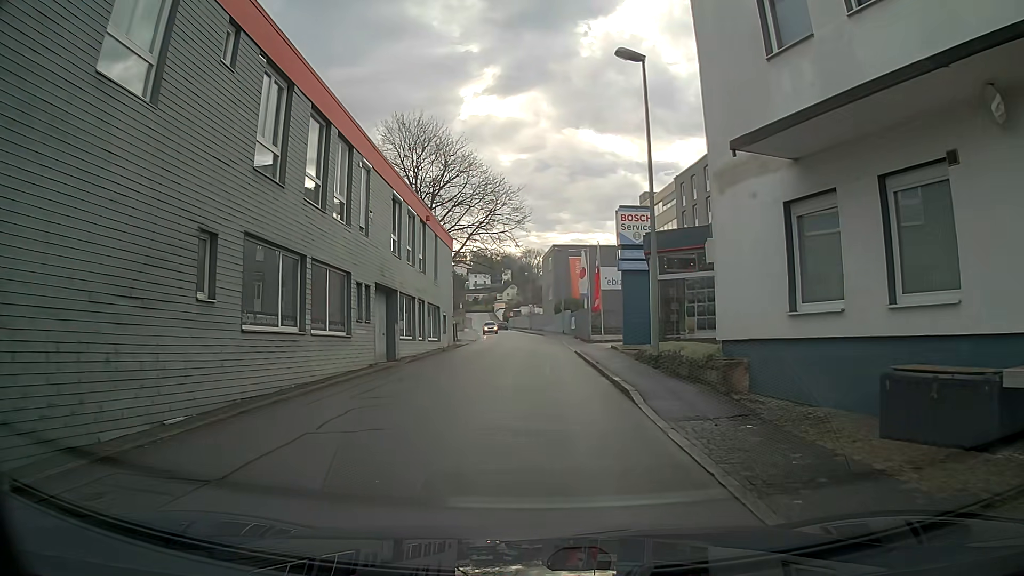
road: residential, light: Day
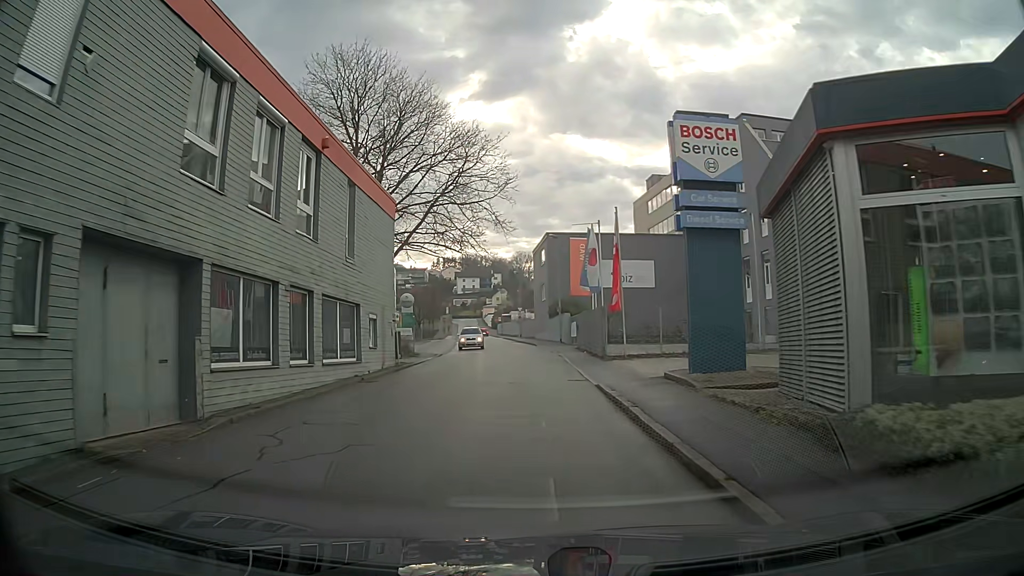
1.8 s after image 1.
(+0.2, +14.3) m; +1°
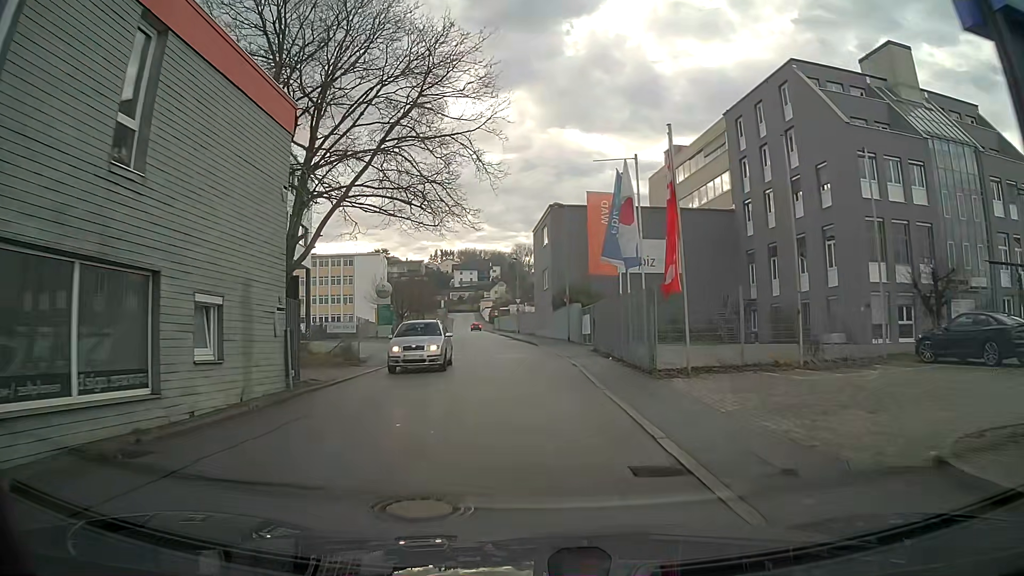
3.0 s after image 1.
(-0.1, +11.5) m; -1°
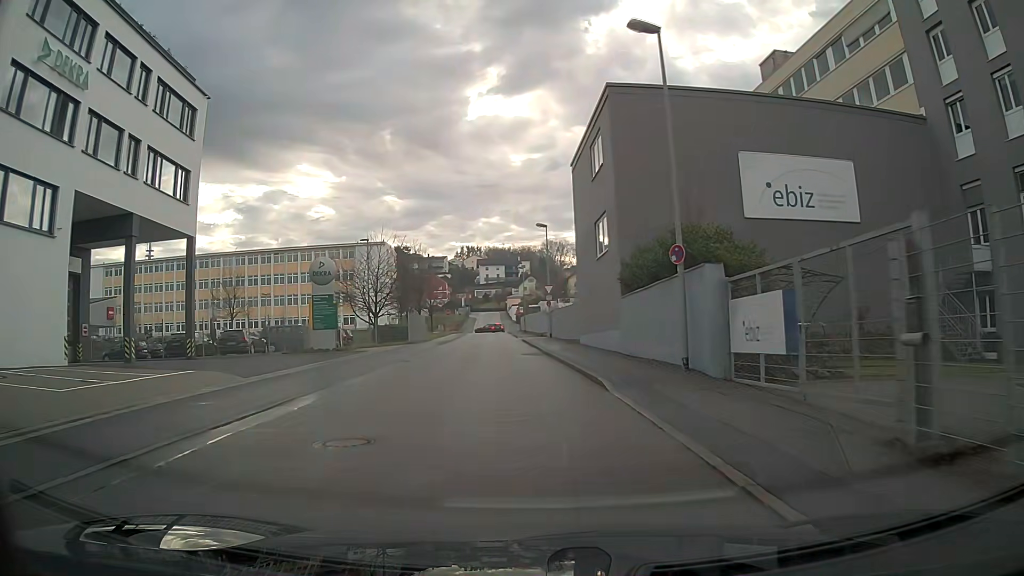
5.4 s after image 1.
(-0.5, +25.1) m; -3°
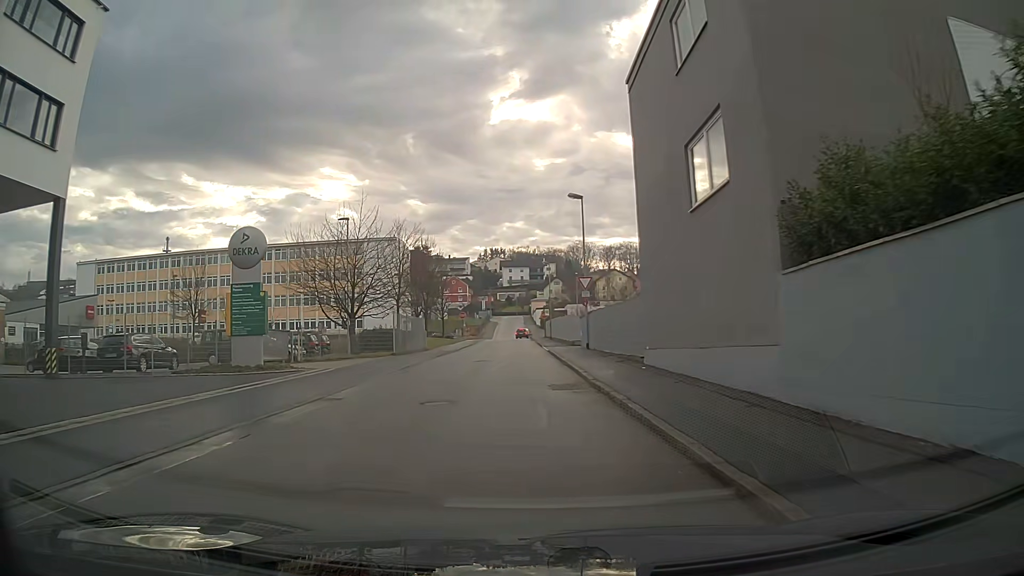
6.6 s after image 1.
(-0.2, +13.0) m; -2°
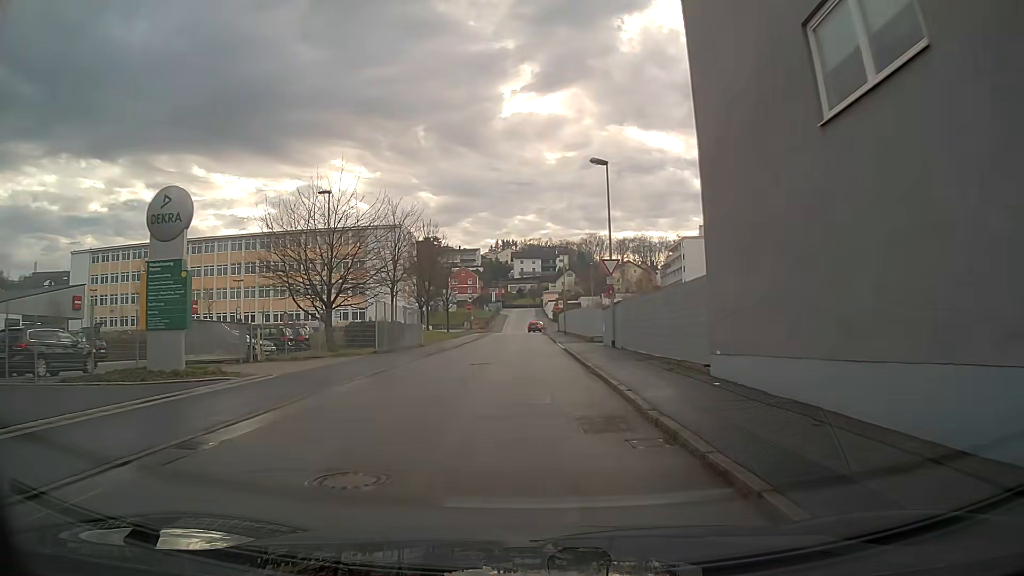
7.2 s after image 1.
(0.0, +6.5) m; -1°
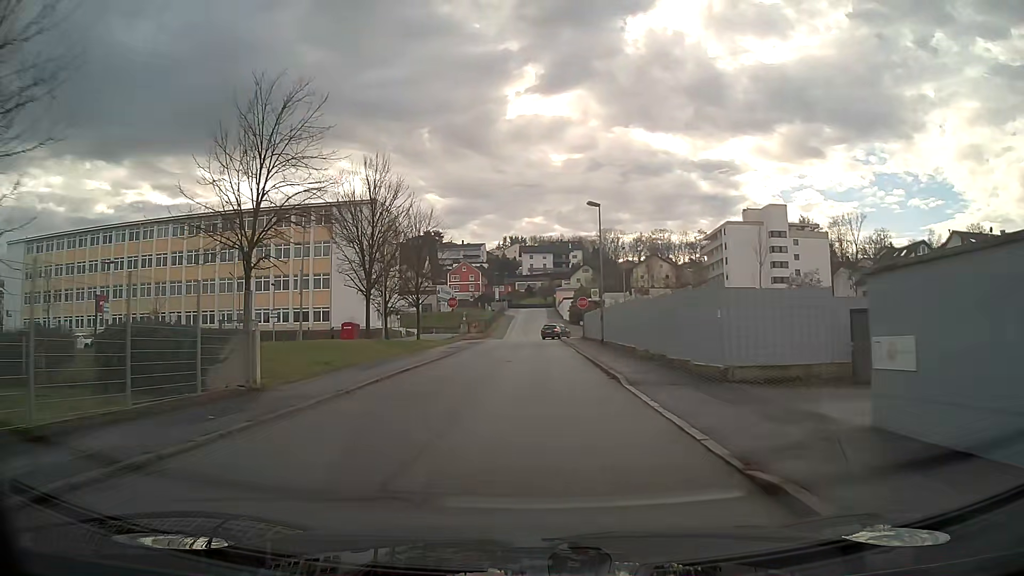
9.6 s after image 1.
(-0.3, +26.5) m; -1°
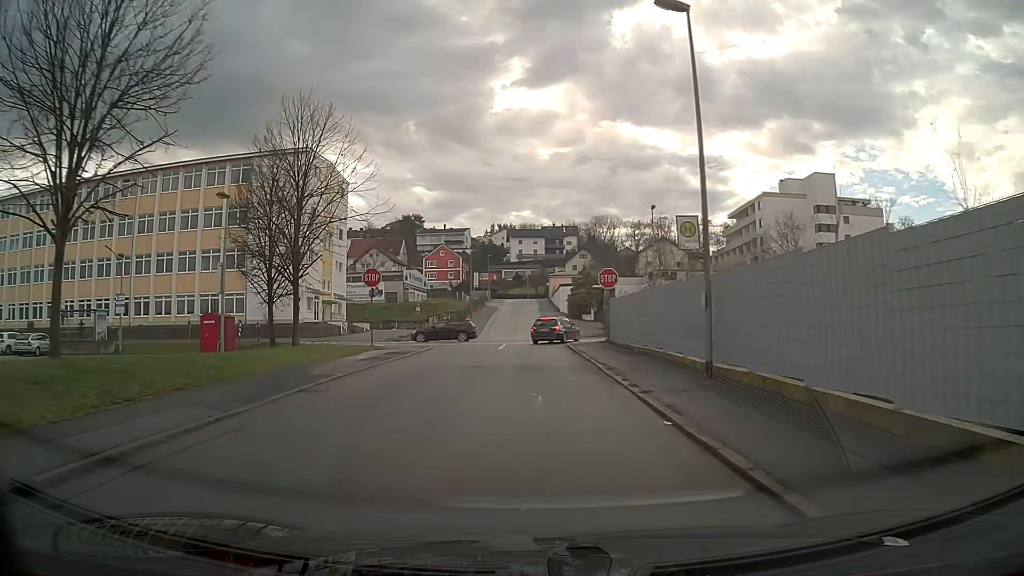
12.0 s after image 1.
(+0.2, +25.1) m; +1°
